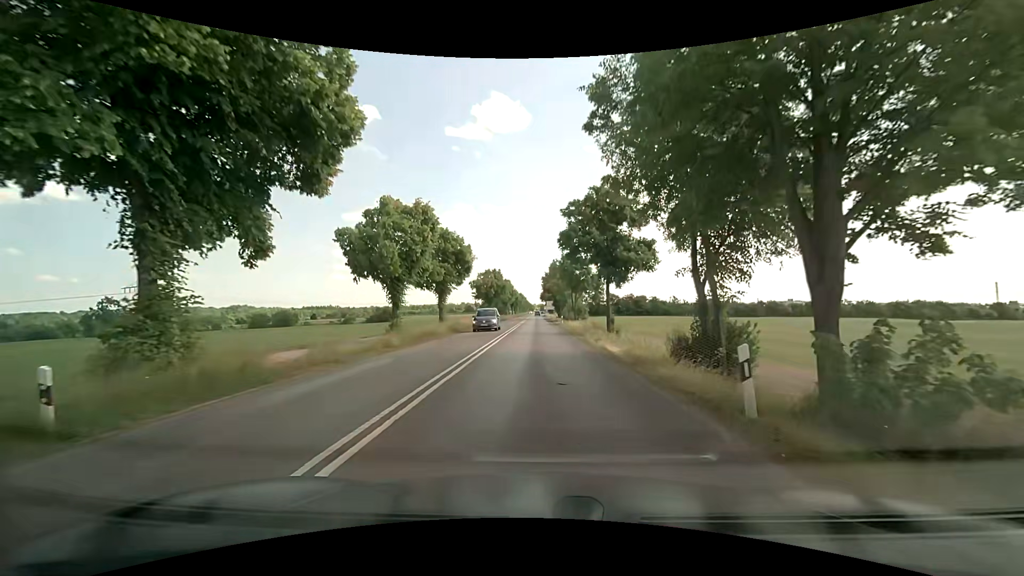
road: secondary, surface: asphalt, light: Day
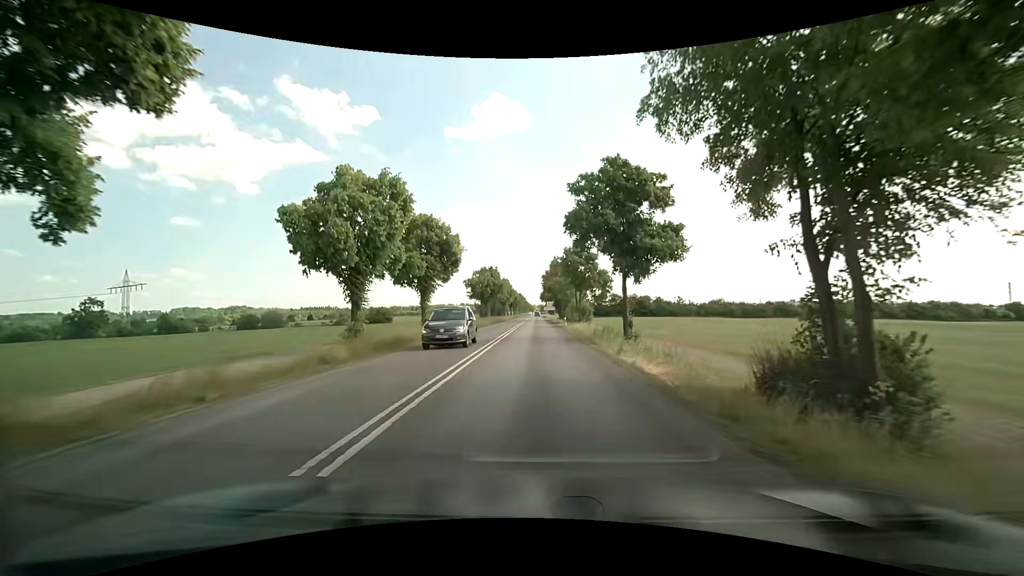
(0.0, +6.2) m; 0°
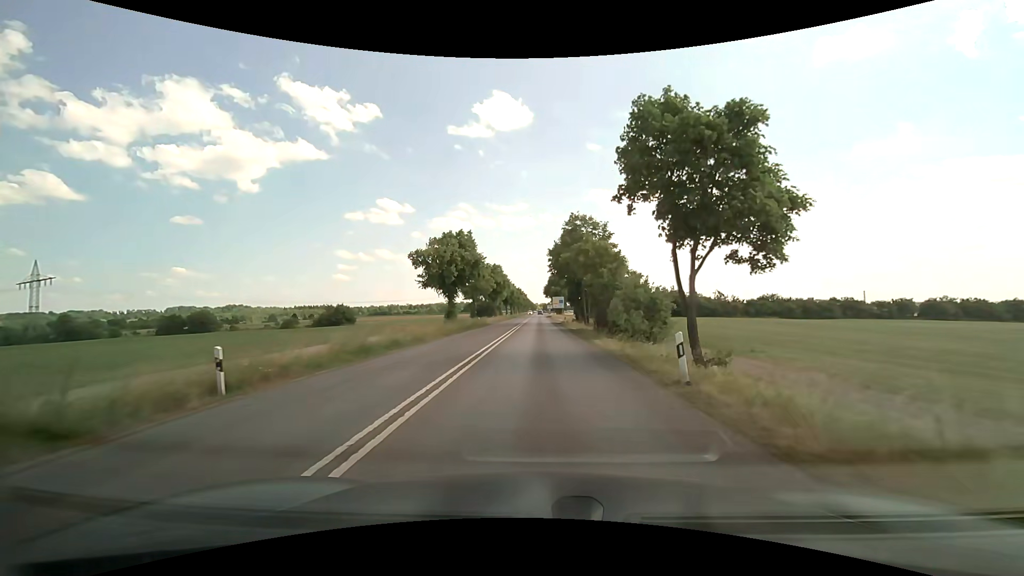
(-0.3, +34.5) m; 0°
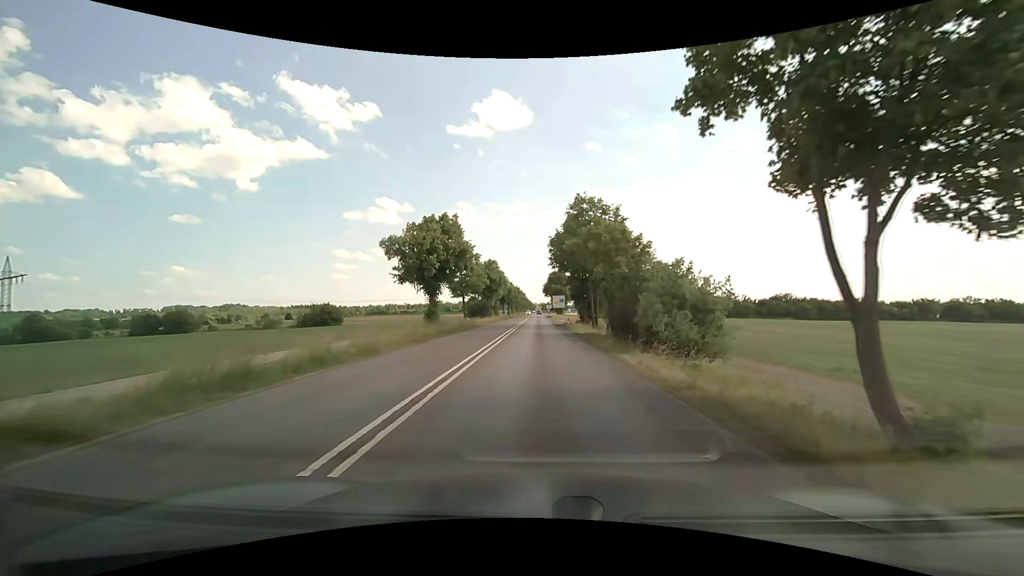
(0.0, +7.6) m; 0°
